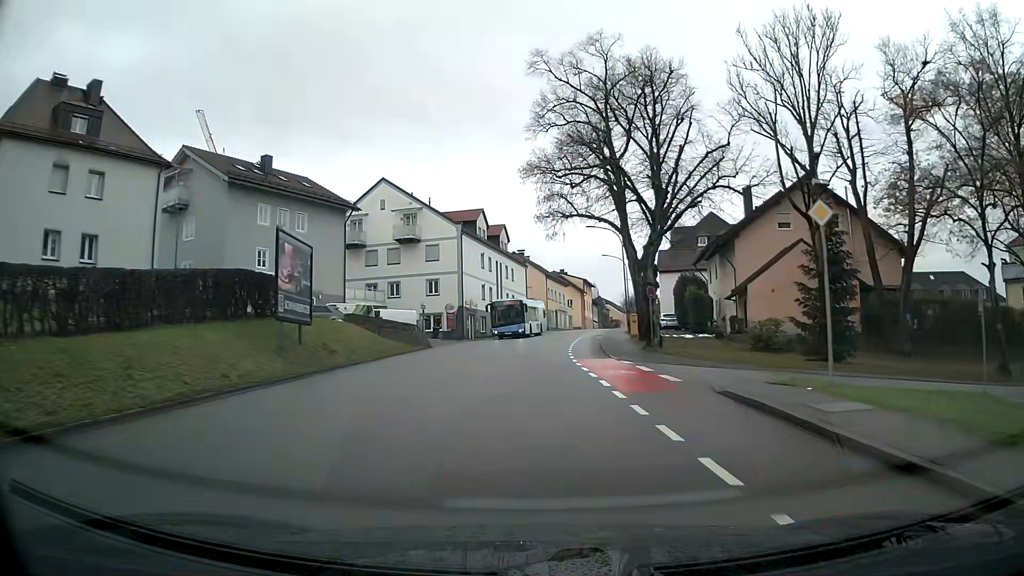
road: tertiary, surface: asphalt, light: Day
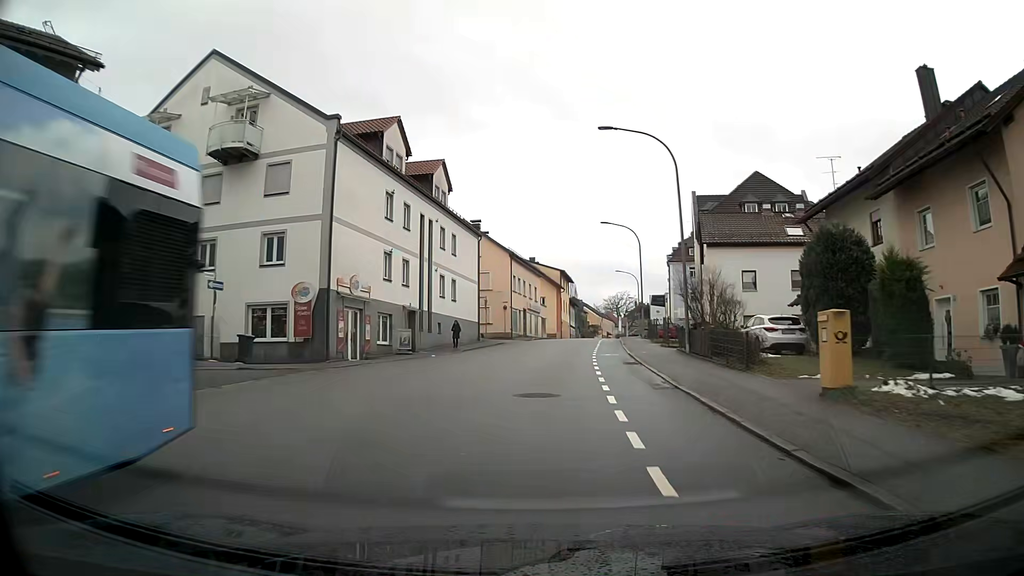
(+0.7, +30.3) m; +3°
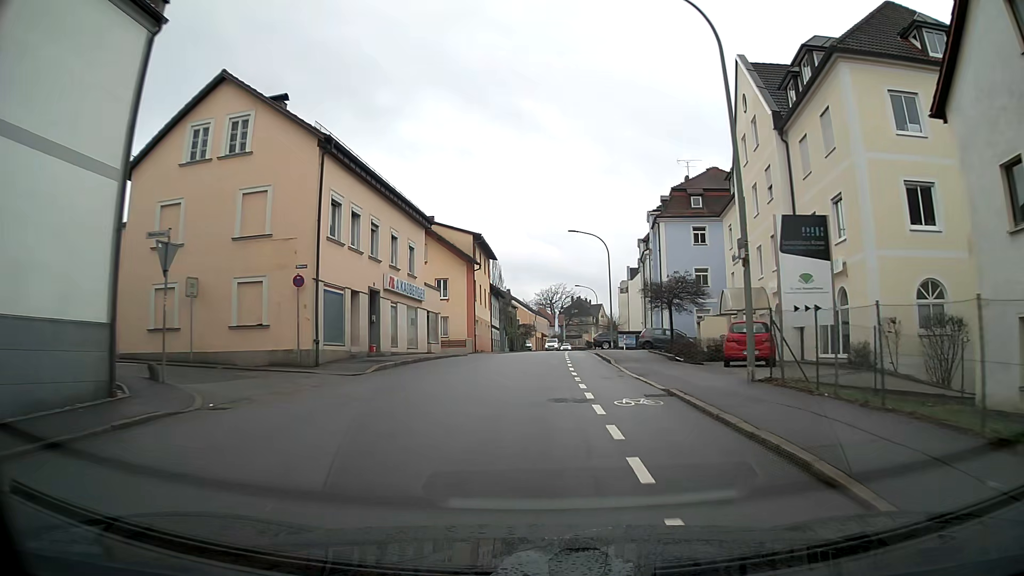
(+2.3, +37.3) m; +6°
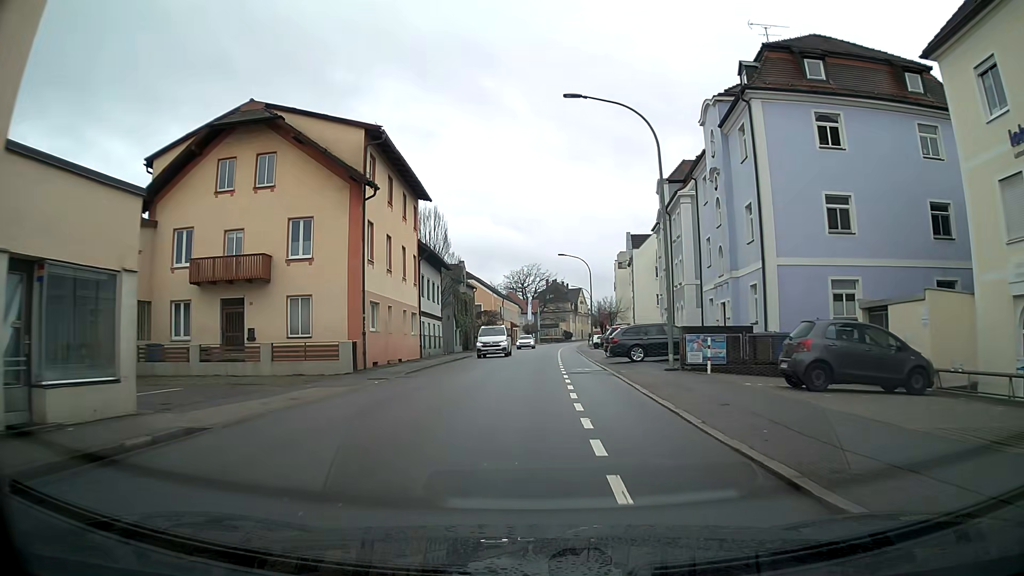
(+0.5, +28.7) m; +3°
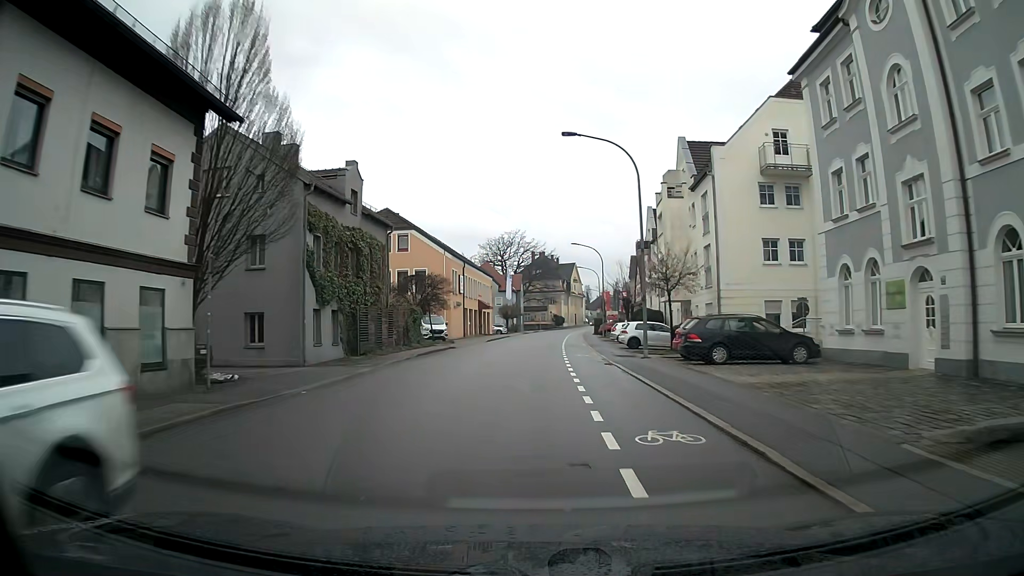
(+0.3, +36.2) m; +1°
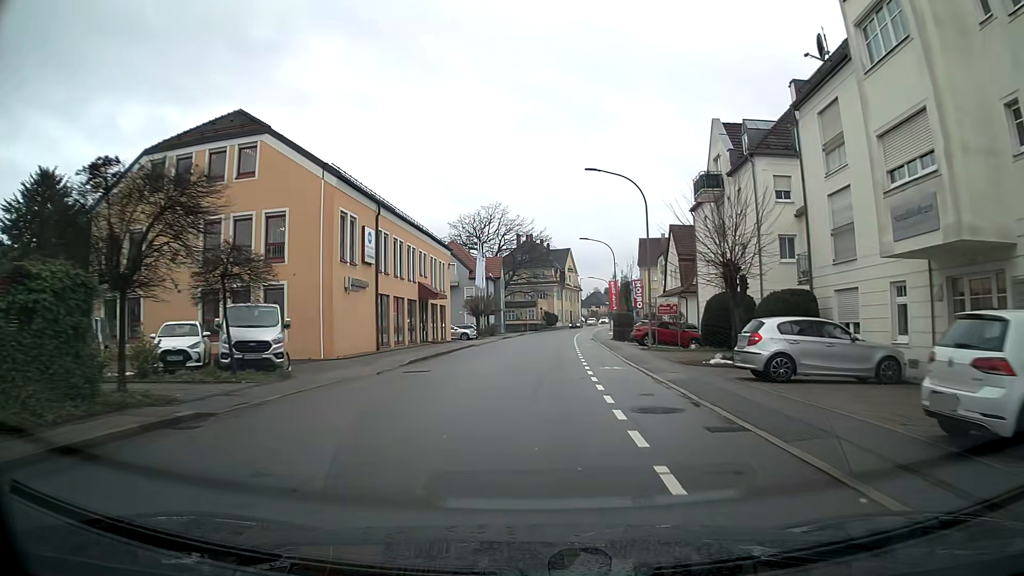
(+0.4, +30.3) m; +2°
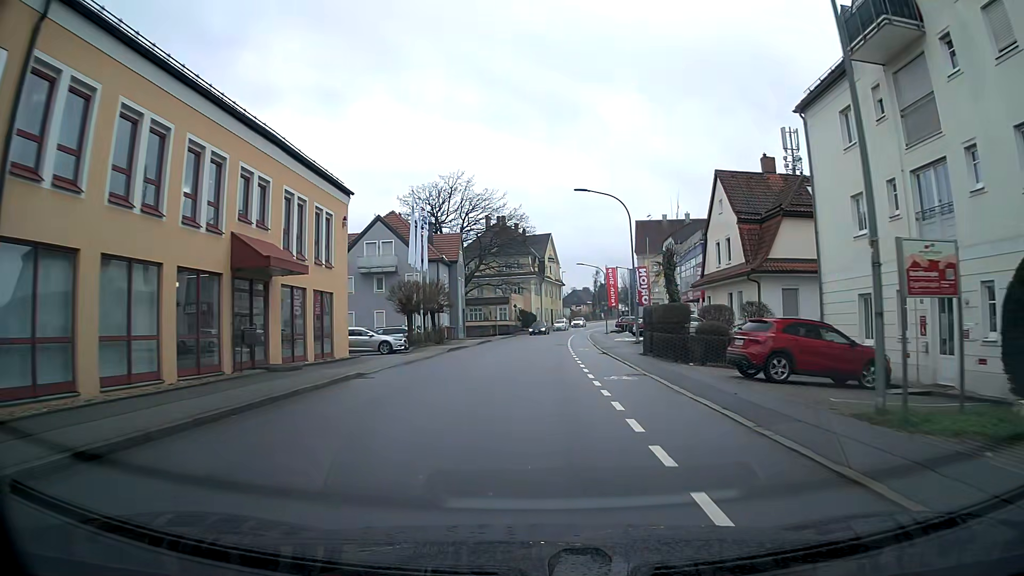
(+0.5, +23.4) m; +2°
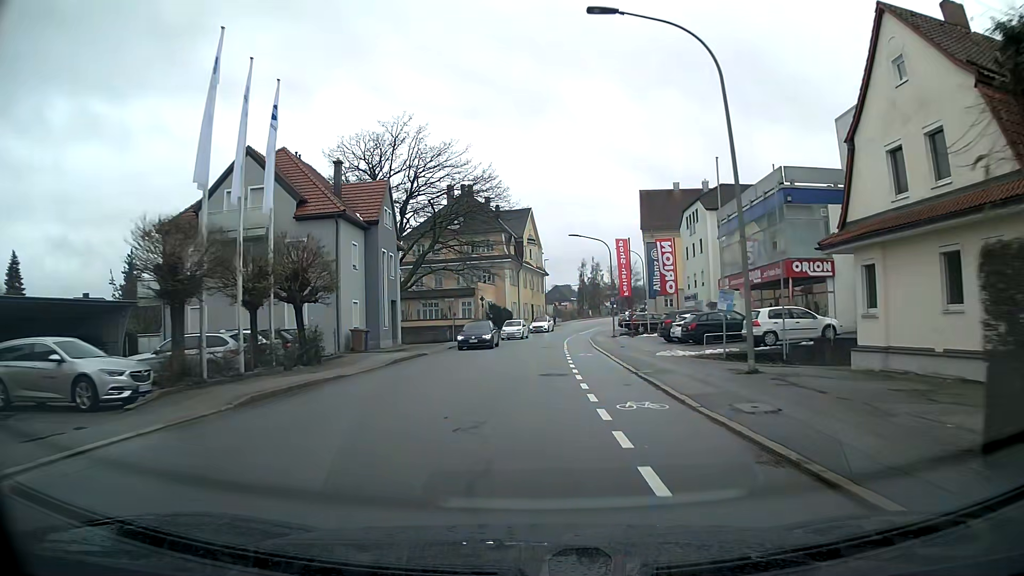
(+0.4, +23.3) m; +2°
